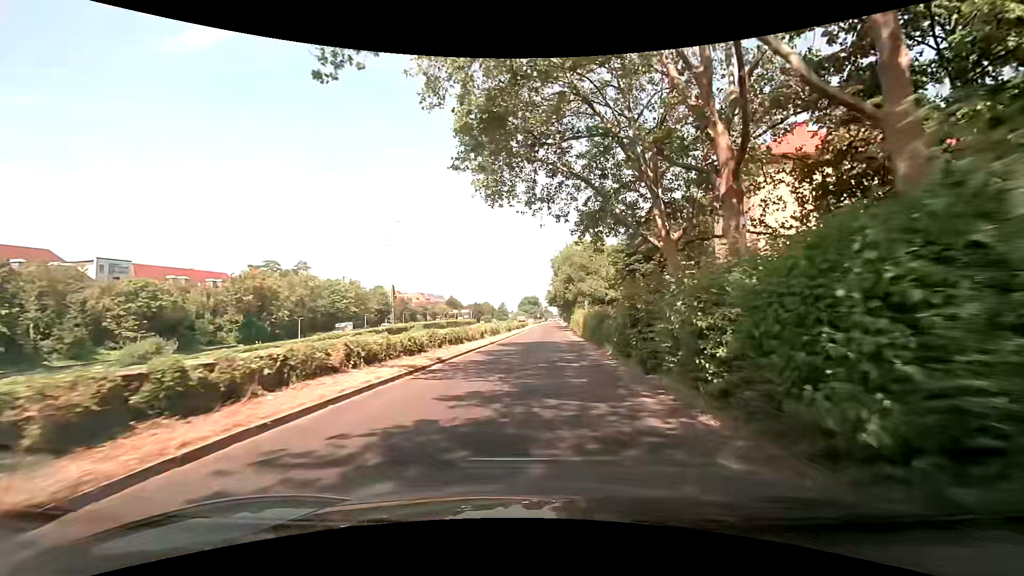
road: trunk_link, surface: asphalt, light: Day
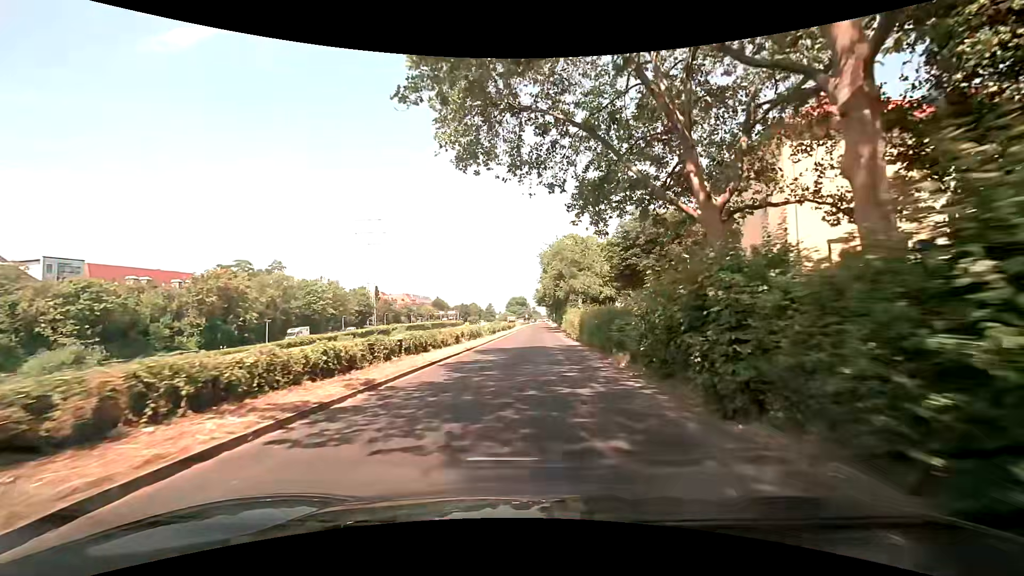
(0.0, +6.0) m; -1°
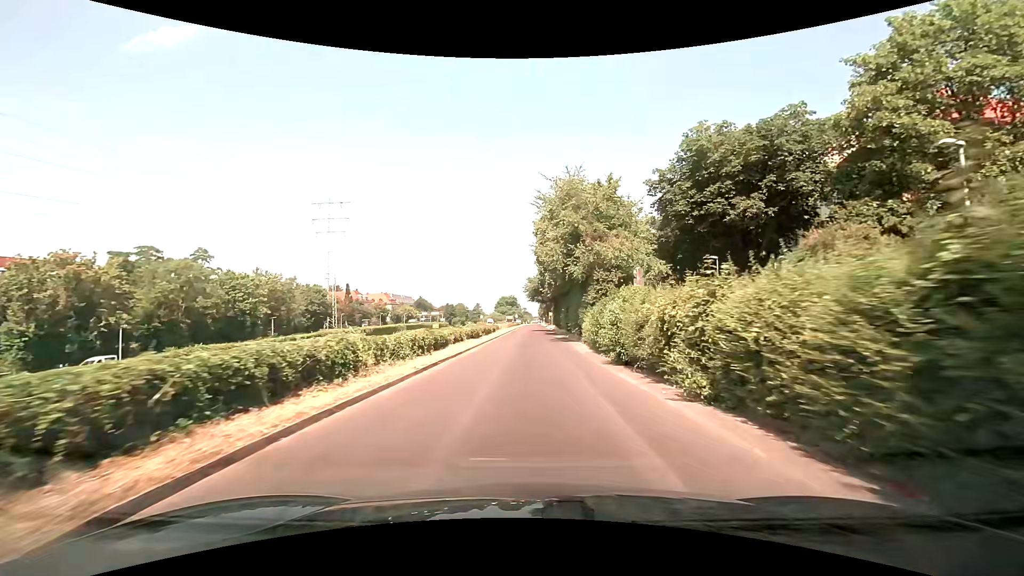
(+1.0, +26.4) m; +3°
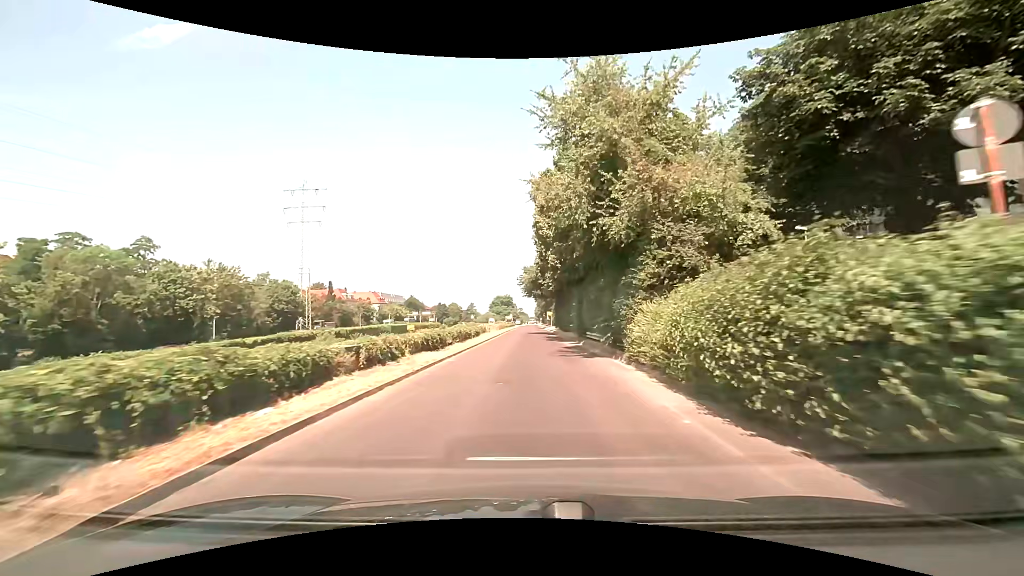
(+0.1, +14.3) m; +1°
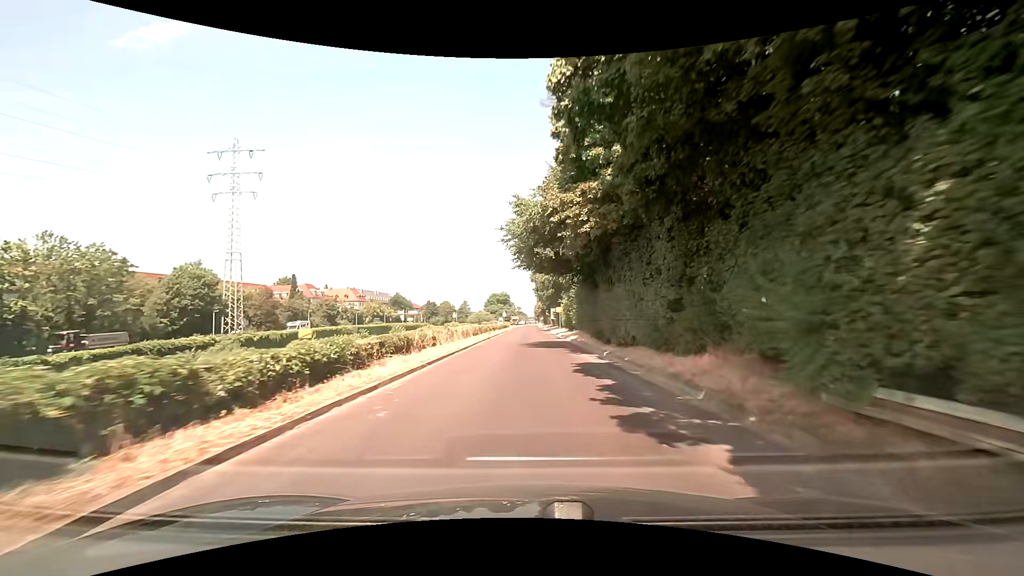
(-0.2, +30.1) m; 0°
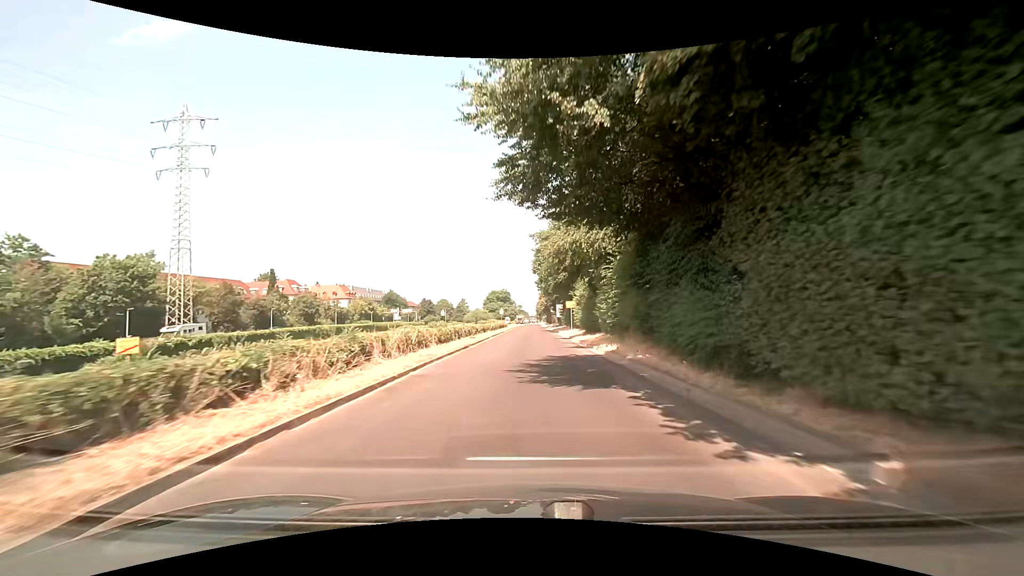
(-0.1, +15.3) m; -1°
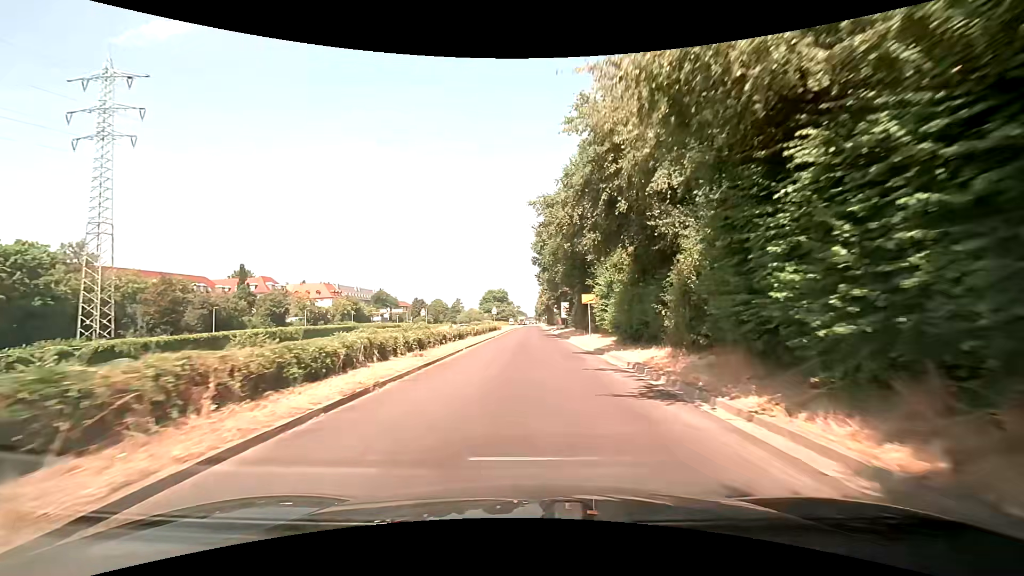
(+0.2, +15.4) m; +1°
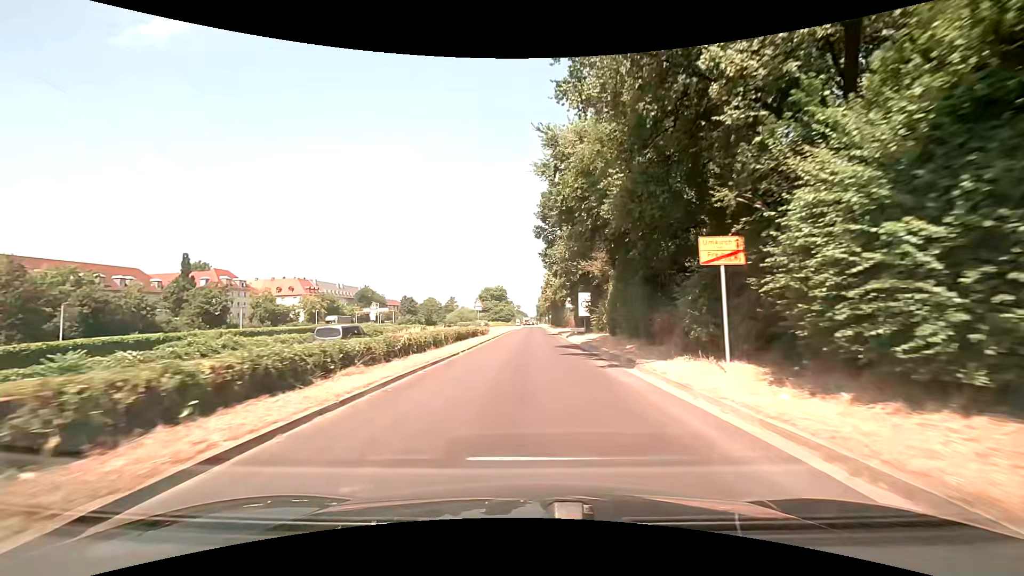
(0.0, +23.4) m; +1°
(0, +10) (0, +20) (0, +30) (-1, +40) (-1, +50) (-1, +60) (-1, +70) (-1, +80) (-1, +90) (-1, +100) m
